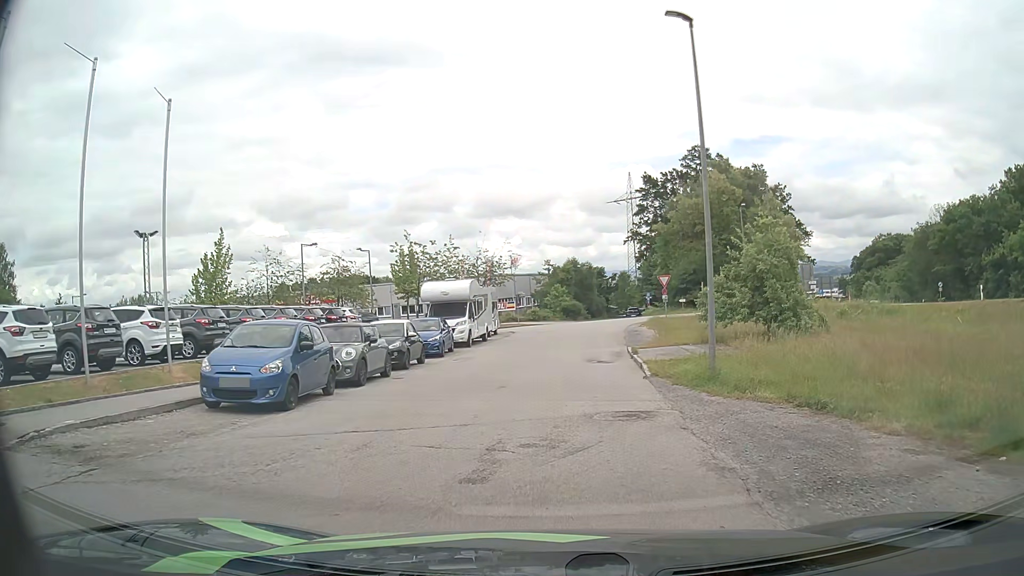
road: residential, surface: asphalt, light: Day
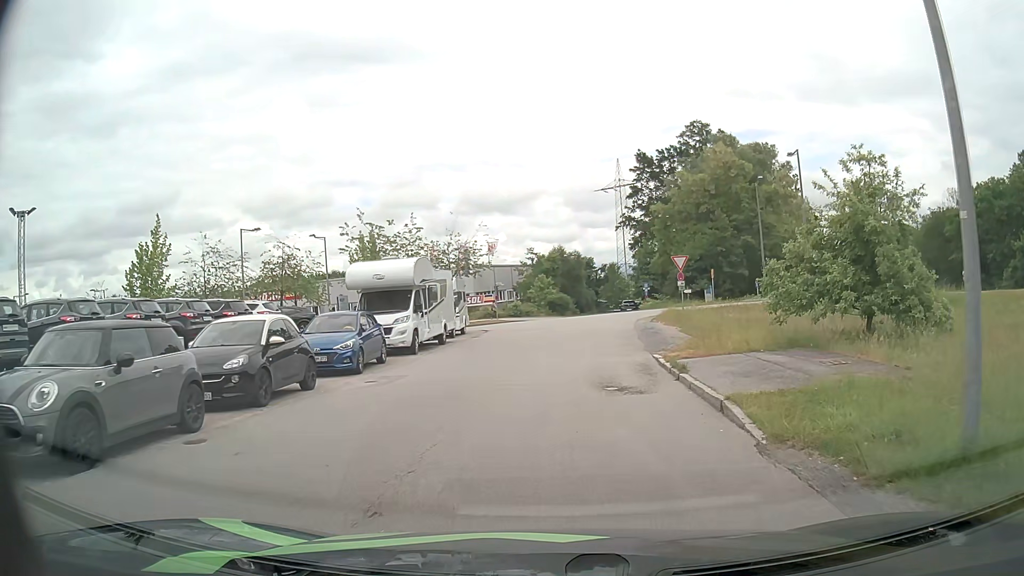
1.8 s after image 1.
(+0.1, +9.6) m; +1°
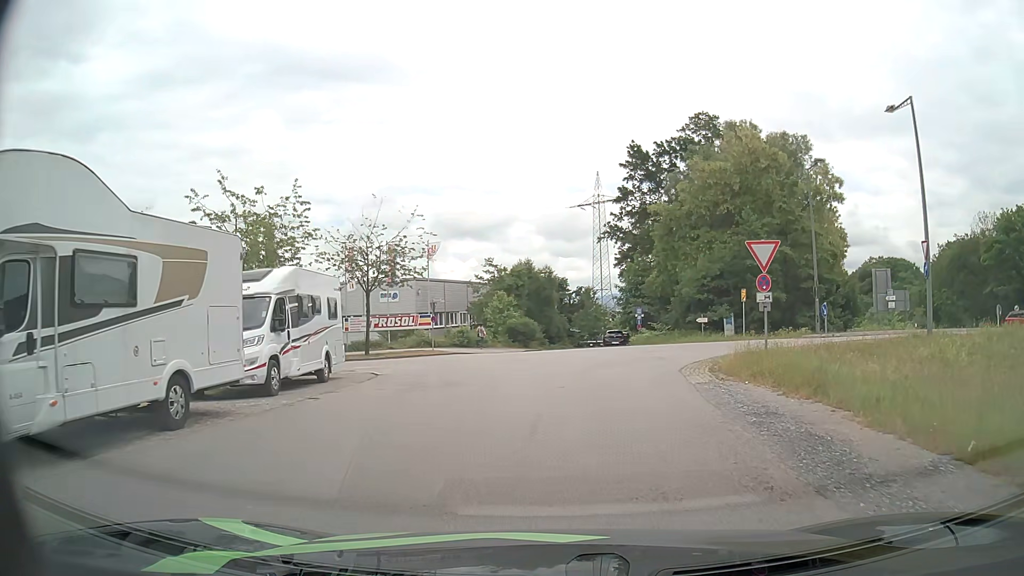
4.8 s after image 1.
(+0.6, +16.9) m; +2°
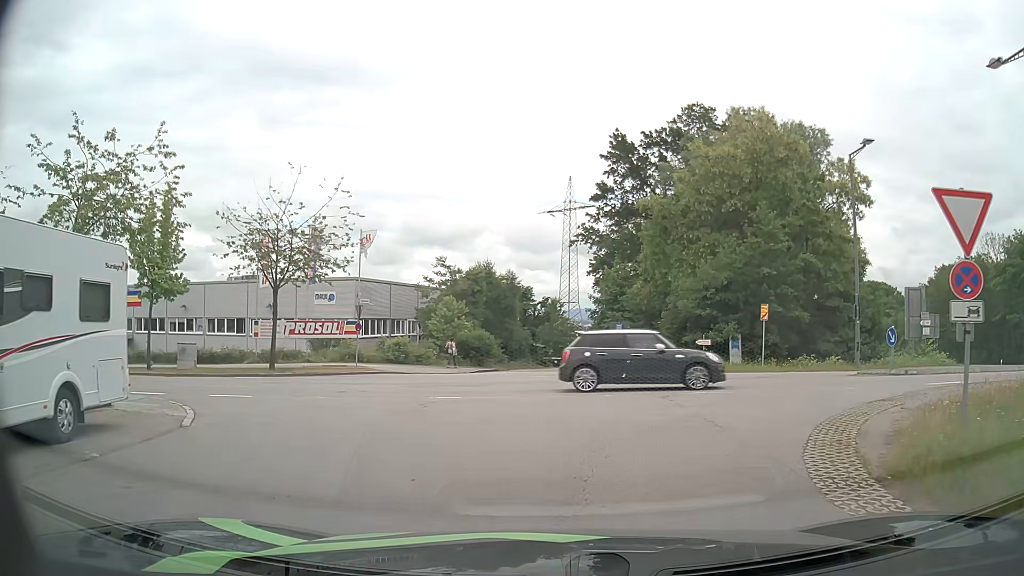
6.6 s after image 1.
(+0.3, +9.2) m; +3°
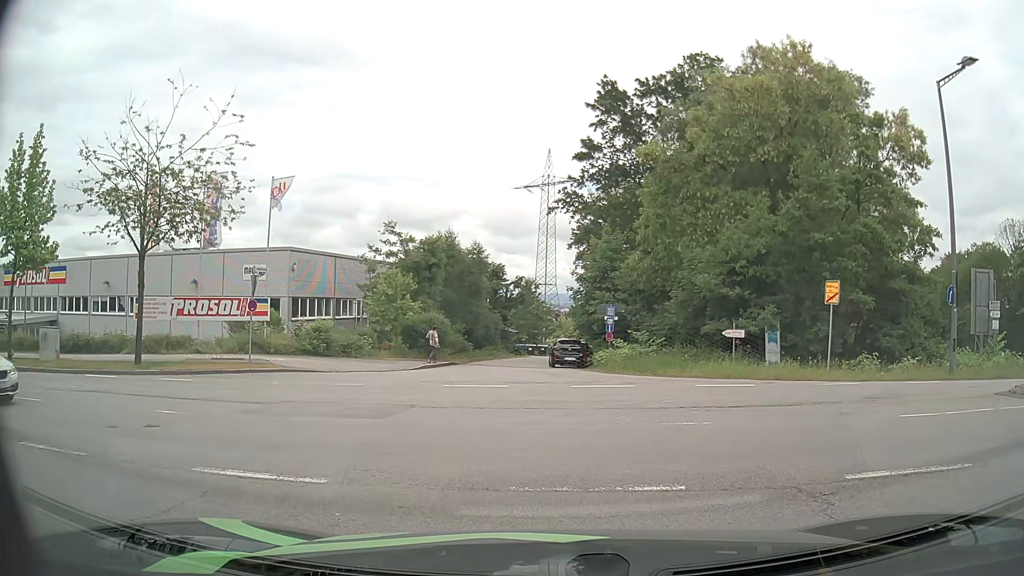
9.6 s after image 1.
(+0.2, +8.9) m; +3°
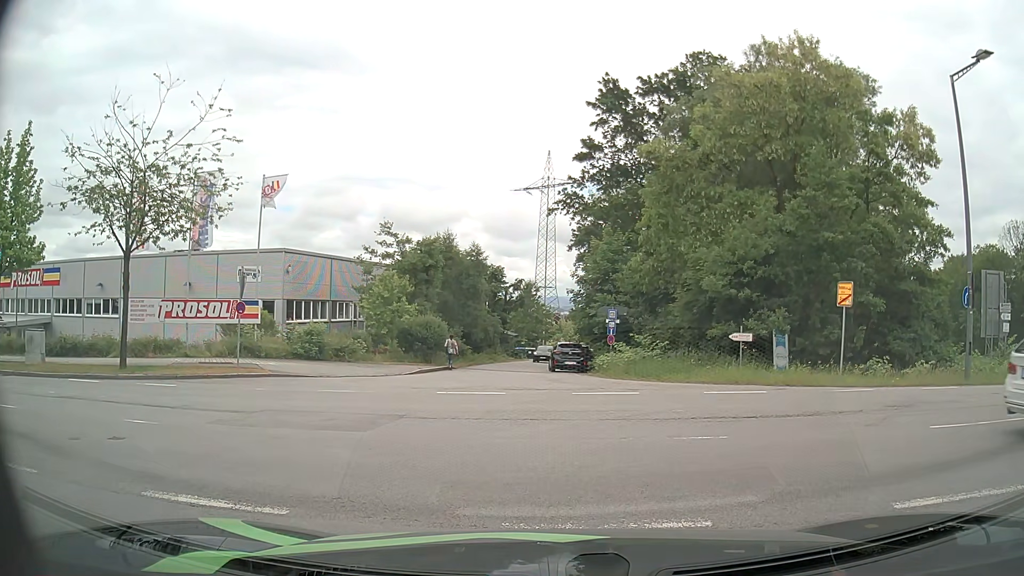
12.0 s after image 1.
(0.0, +0.9) m; 0°
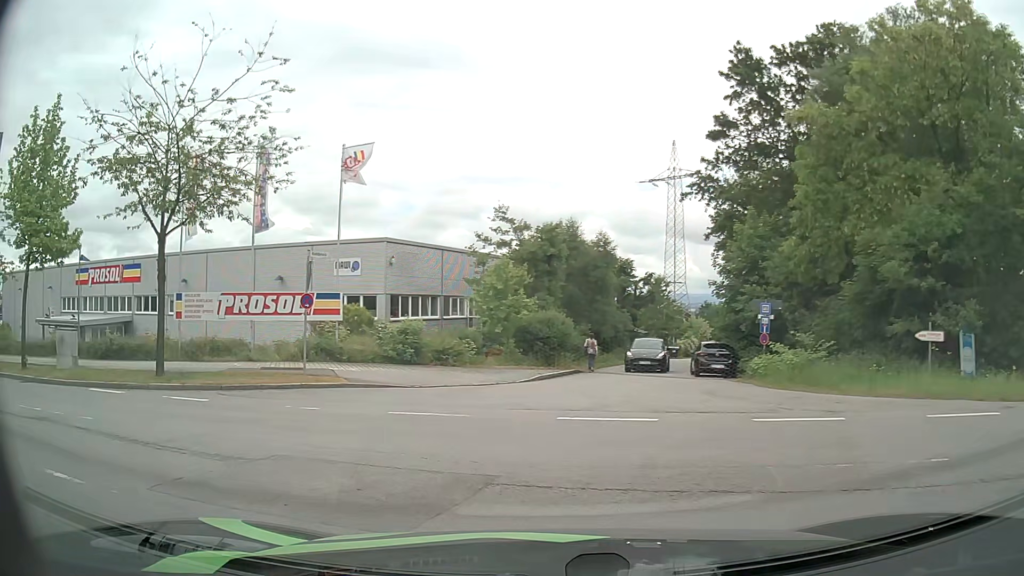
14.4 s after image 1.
(-0.4, +5.1) m; -11°
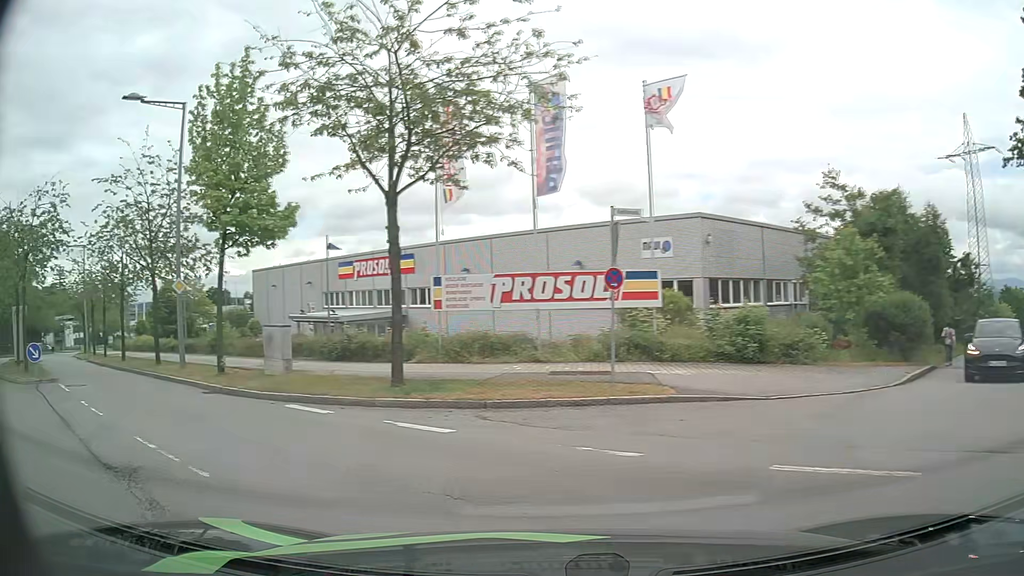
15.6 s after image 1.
(-1.2, +5.4) m; -26°
(-4, +9) (-11, +16) (-18, +23) (-26, +30) (-33, +36) (-40, +44) (-47, +51) (-54, +58) (-60, +66) (-66, +74) m
